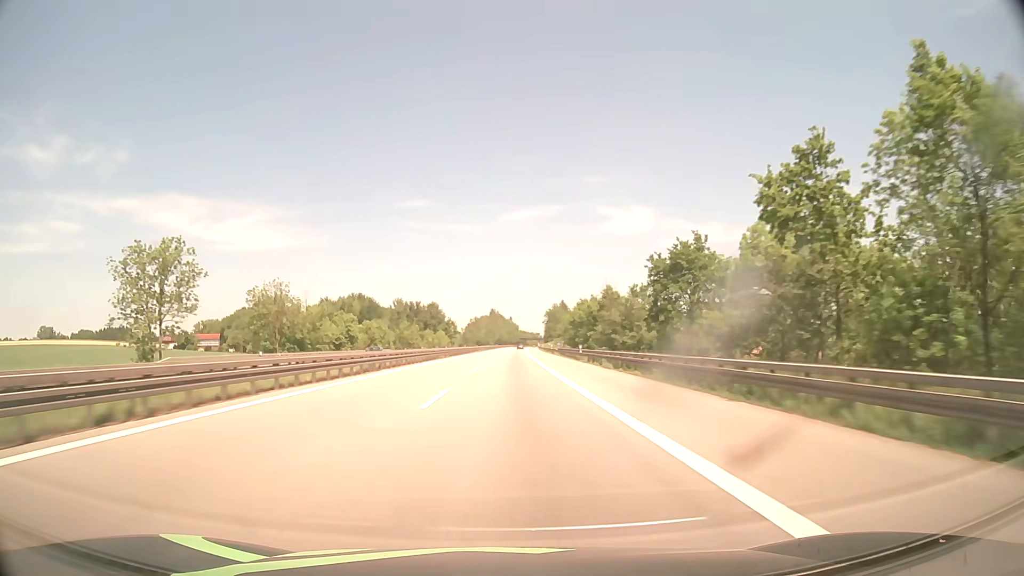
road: motorway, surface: asphalt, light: Day
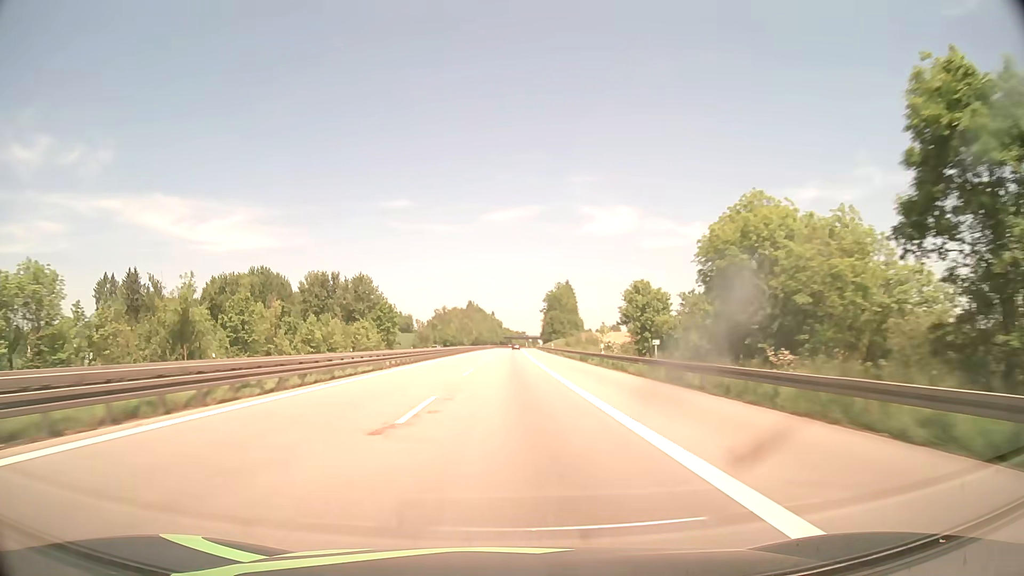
(+1.2, +111.0) m; +1°
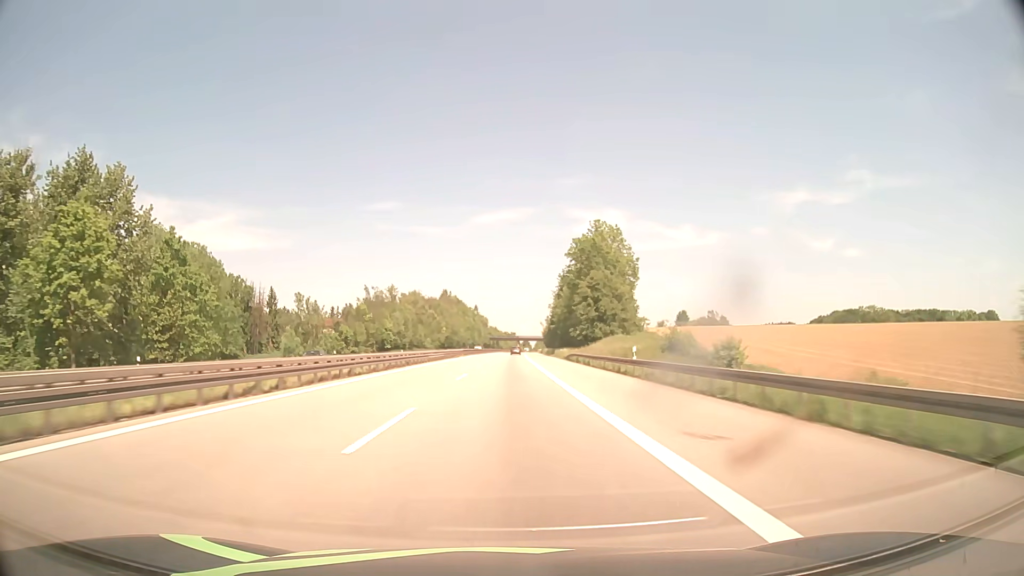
(+0.8, +111.7) m; +1°
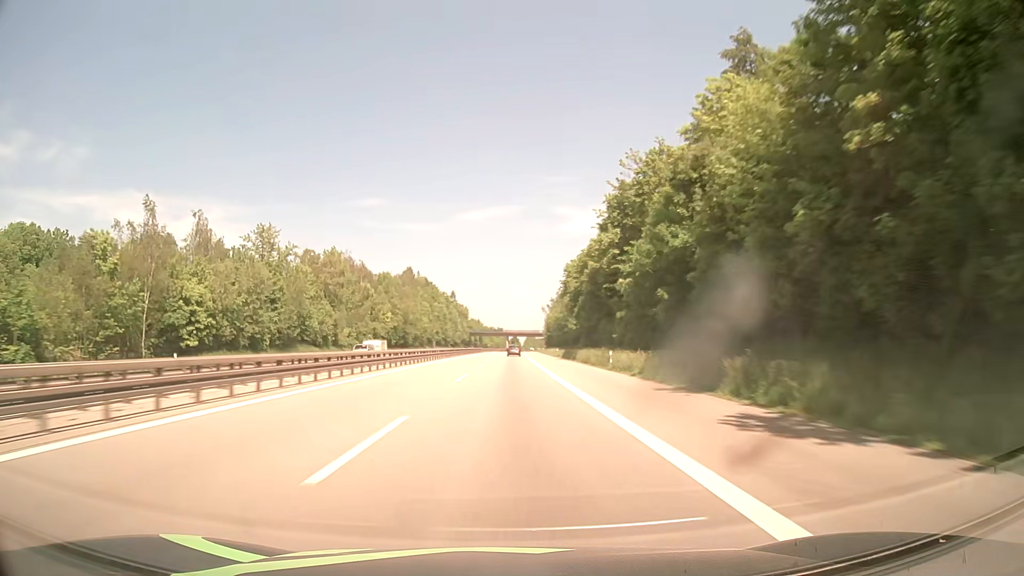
(+0.8, +92.3) m; +1°
(0, +10) (0, +20) (0, +30) (0, +40) (0, +50) (0, +60) (+1, +70) (+1, +80) (0, +90) (0, +100) m
